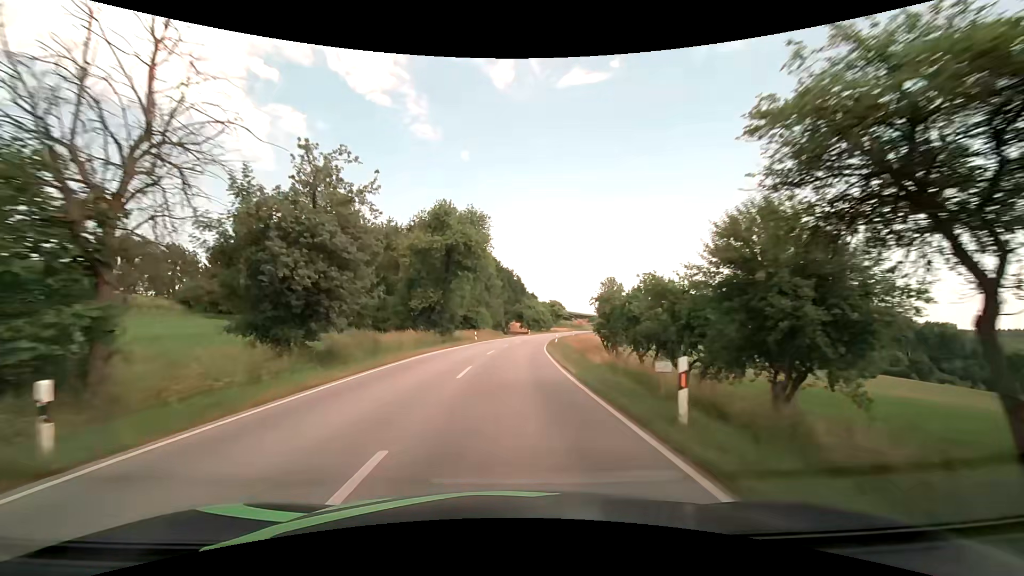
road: secondary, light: Day
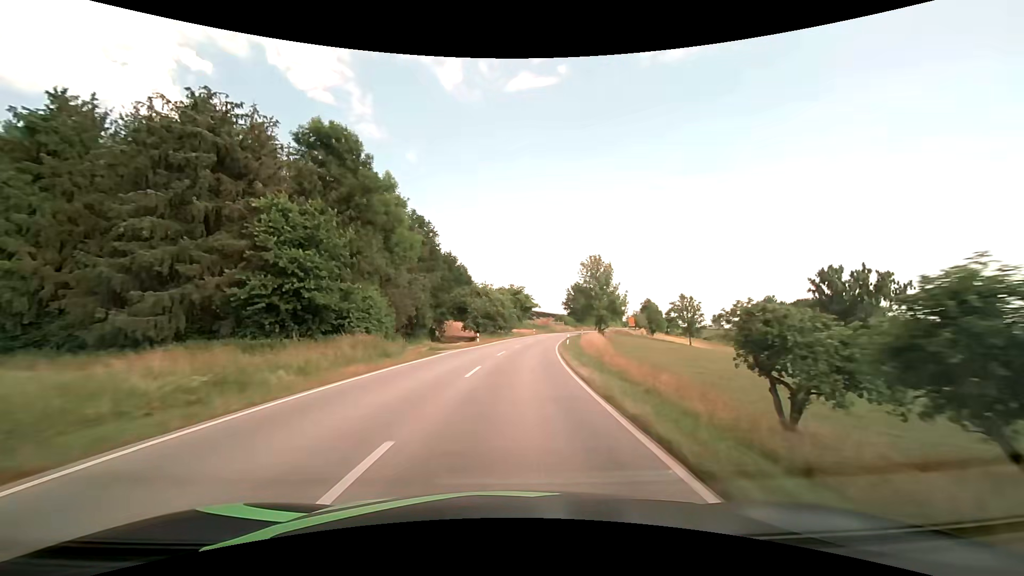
(+1.9, +47.5) m; +6°
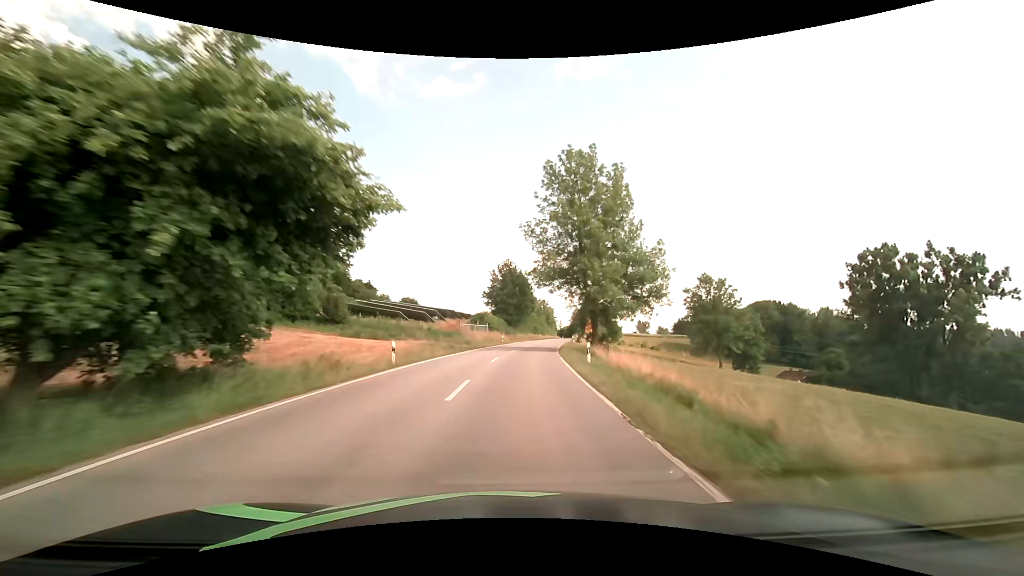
(+5.3, +64.4) m; +10°
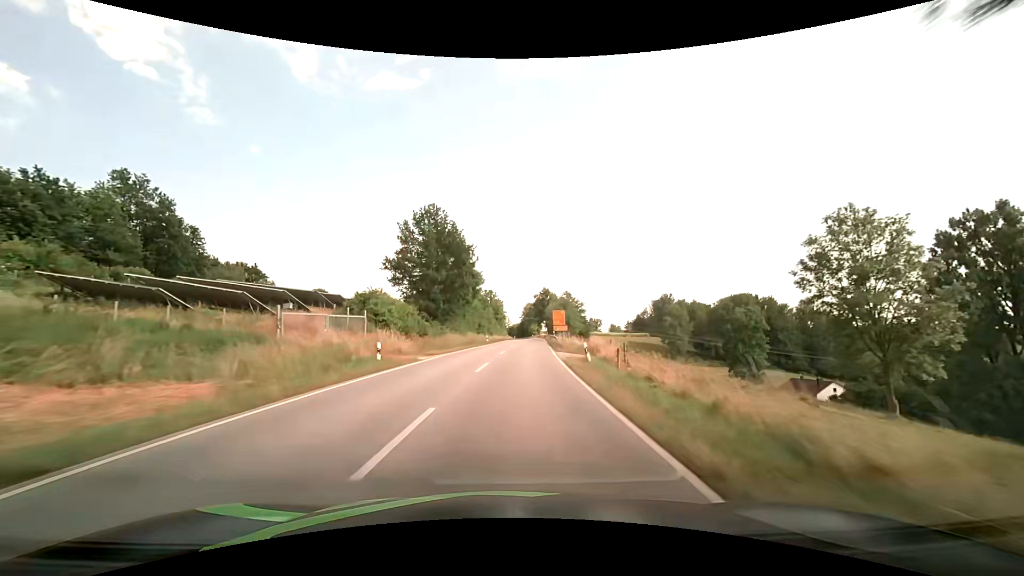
(+2.3, +41.0) m; +6°
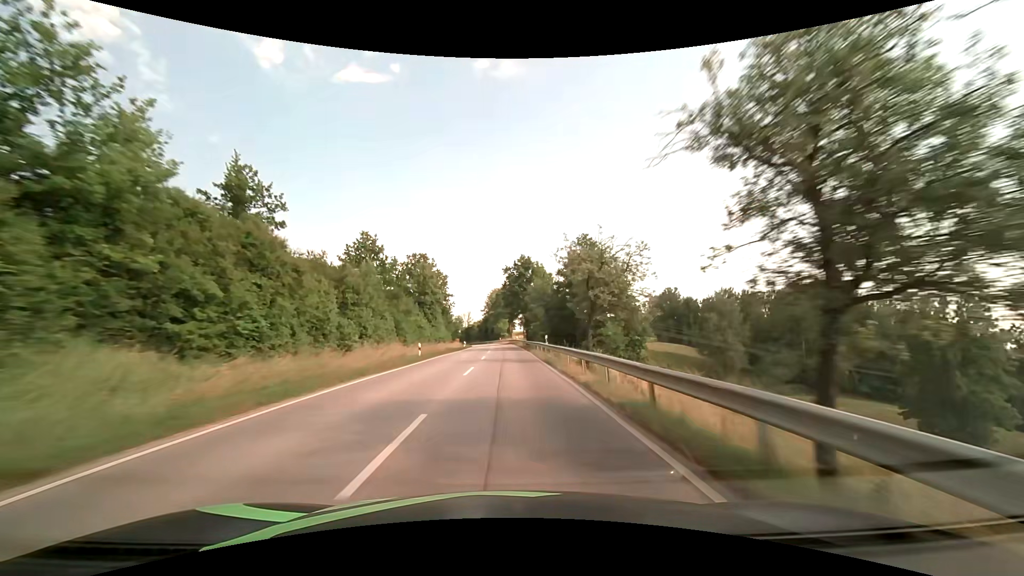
(+3.9, +72.5) m; +4°
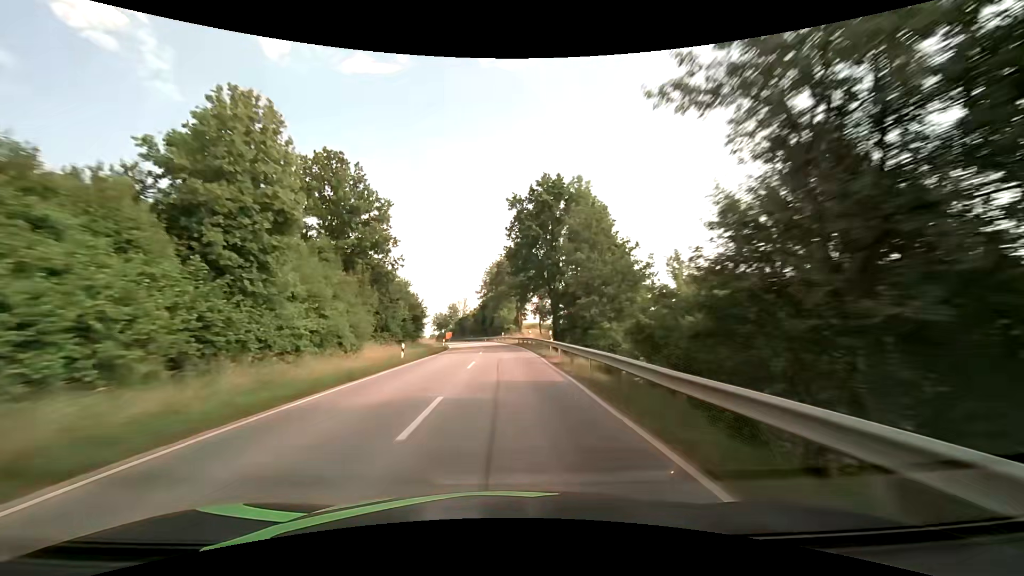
(-0.2, +45.8) m; -1°
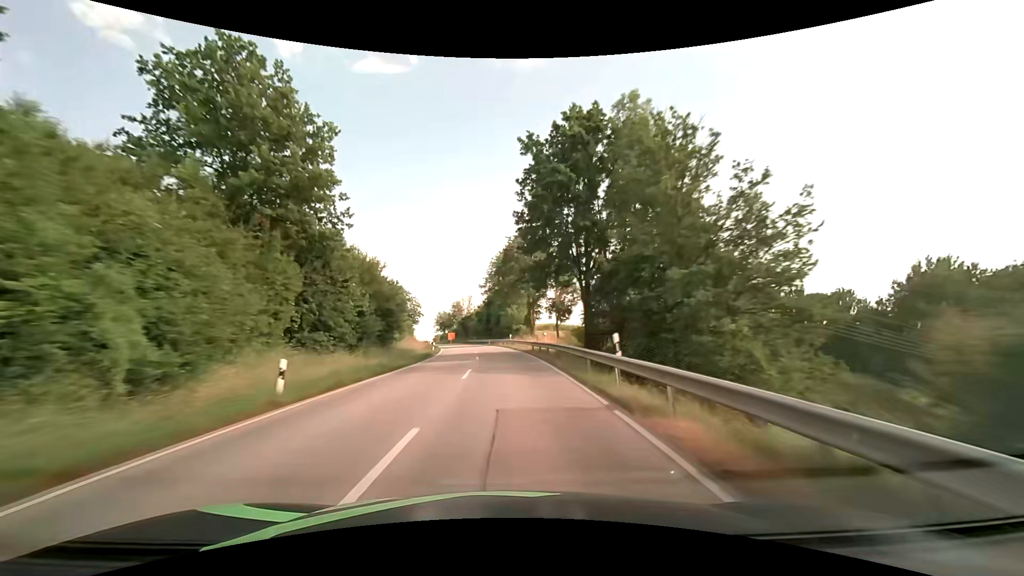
(0.0, +15.5) m; -1°
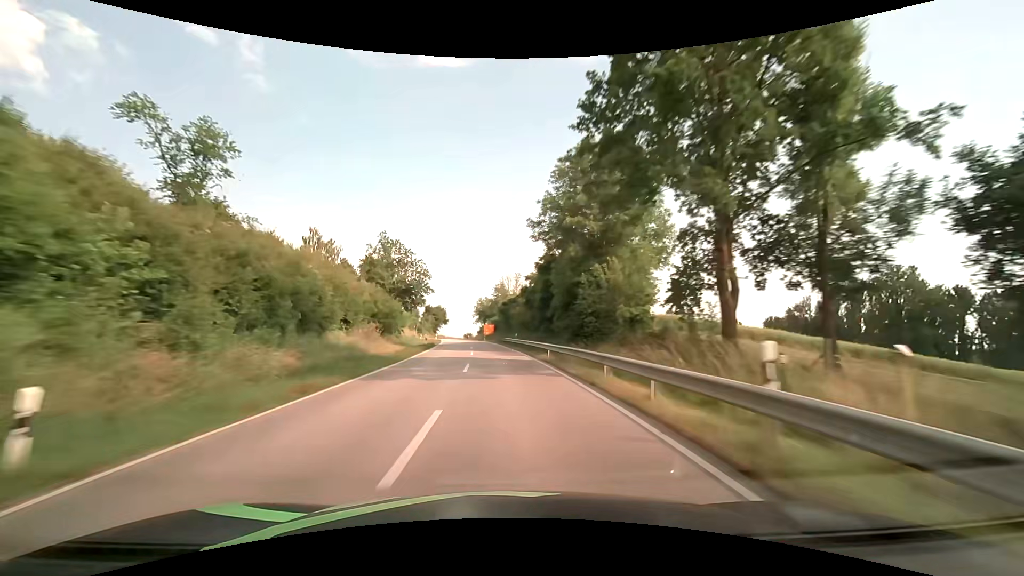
(-2.0, +46.8) m; -6°
(0, +10) (0, +20) (-1, +30) (-2, +40) (-2, +50) (-3, +60) (-5, +70) (-6, +80) (-7, +90) (-8, +100) m
